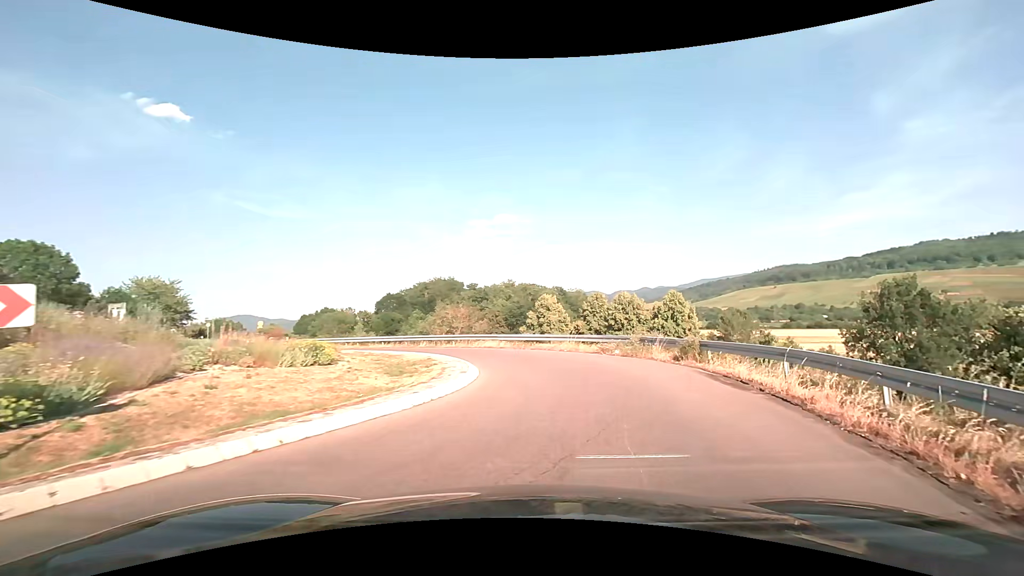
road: primary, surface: asphalt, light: Day
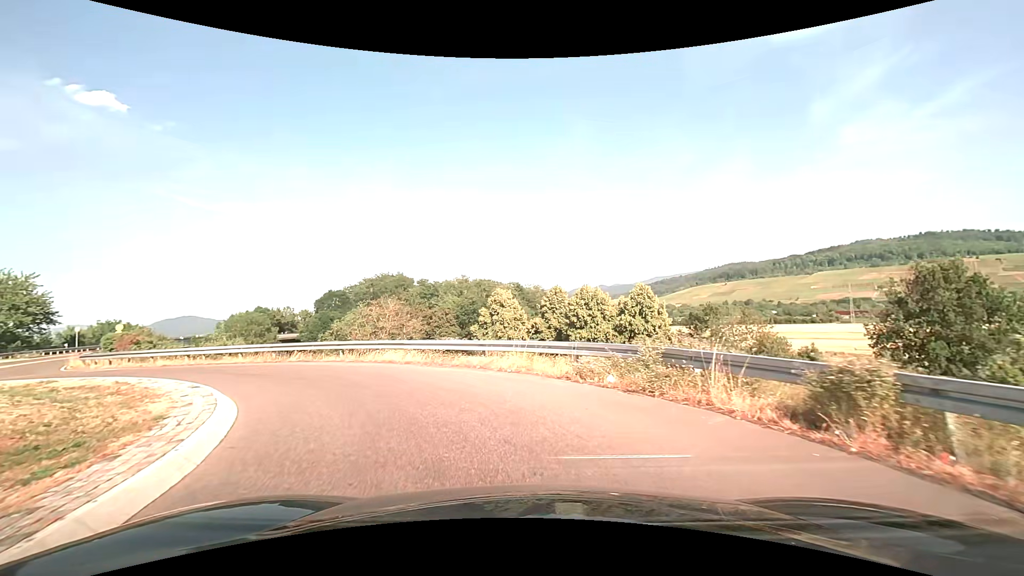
(+1.1, +11.1) m; +4°
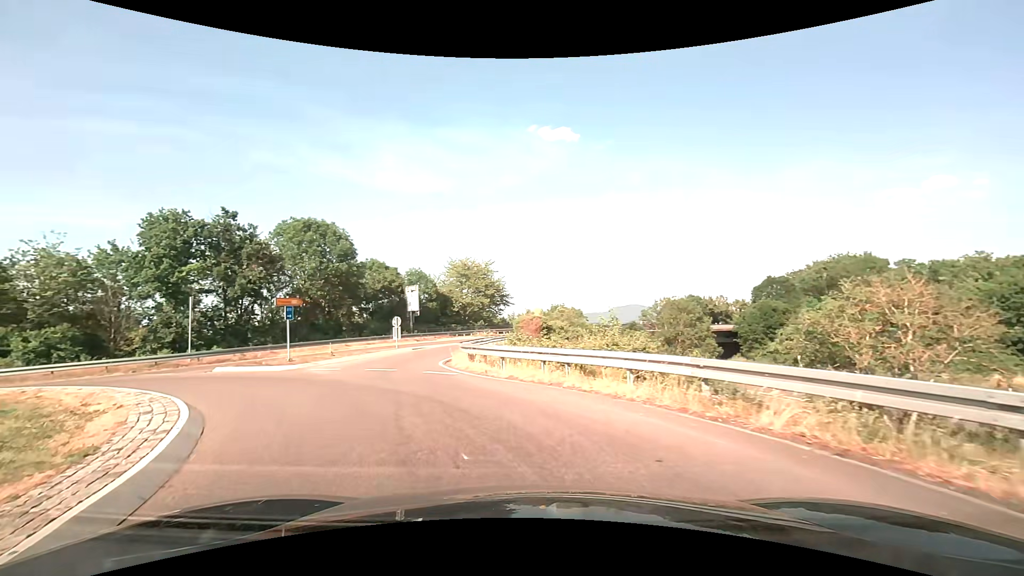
(-5.9, +15.0) m; -45°
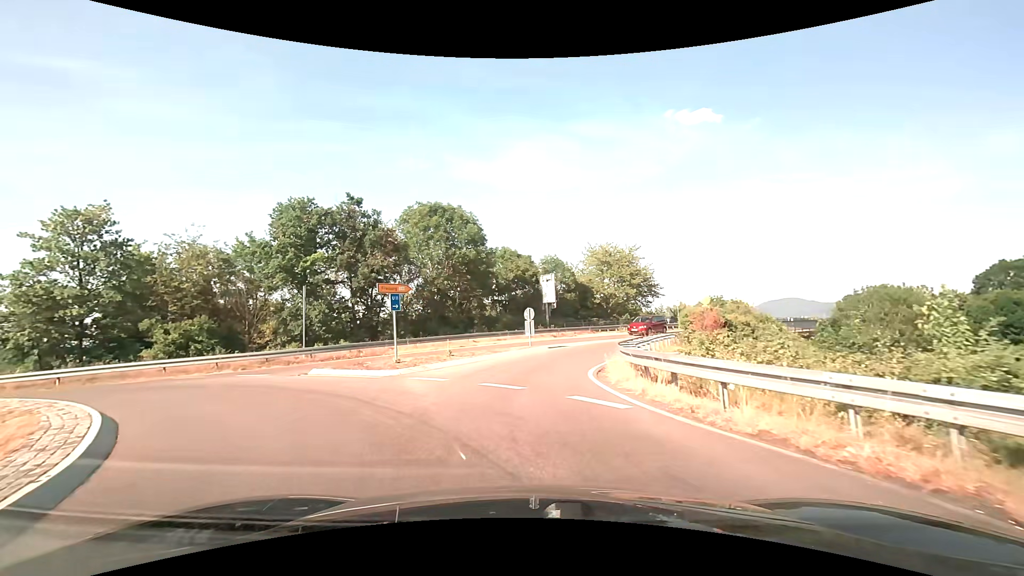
(-1.1, +6.5) m; -17°
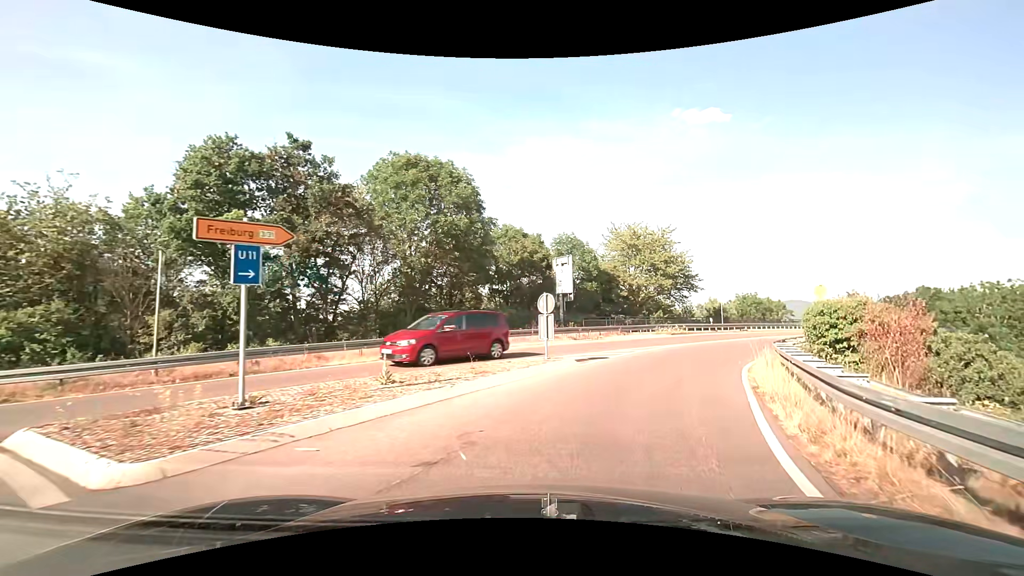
(-0.4, +10.7) m; 0°
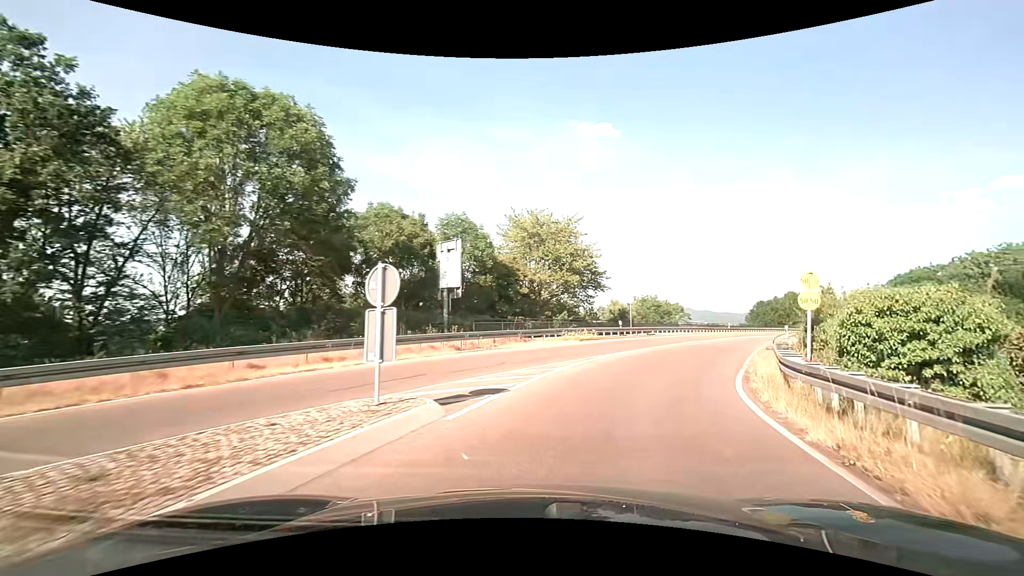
(+0.8, +7.9) m; +13°
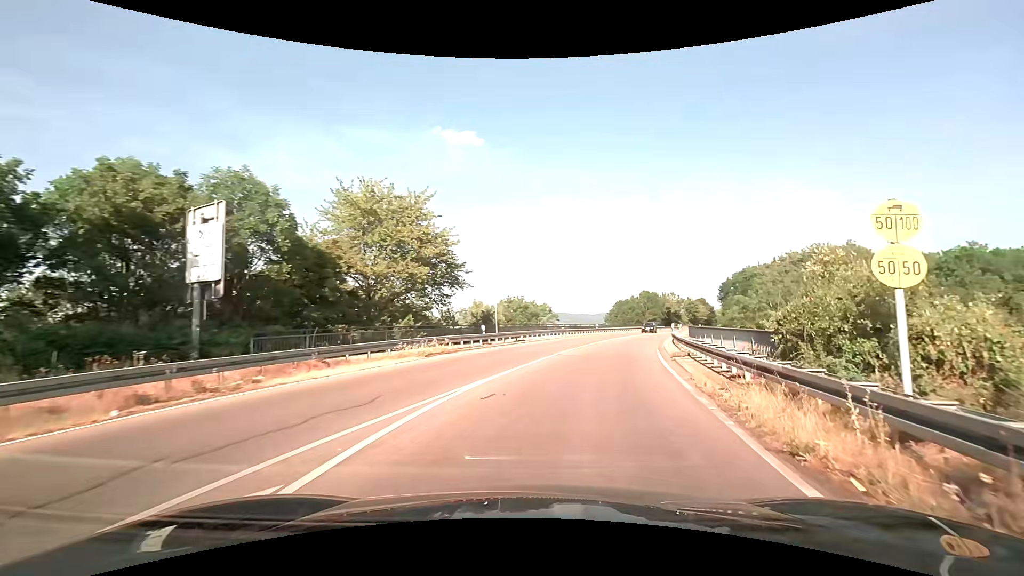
(+1.2, +8.9) m; +15°
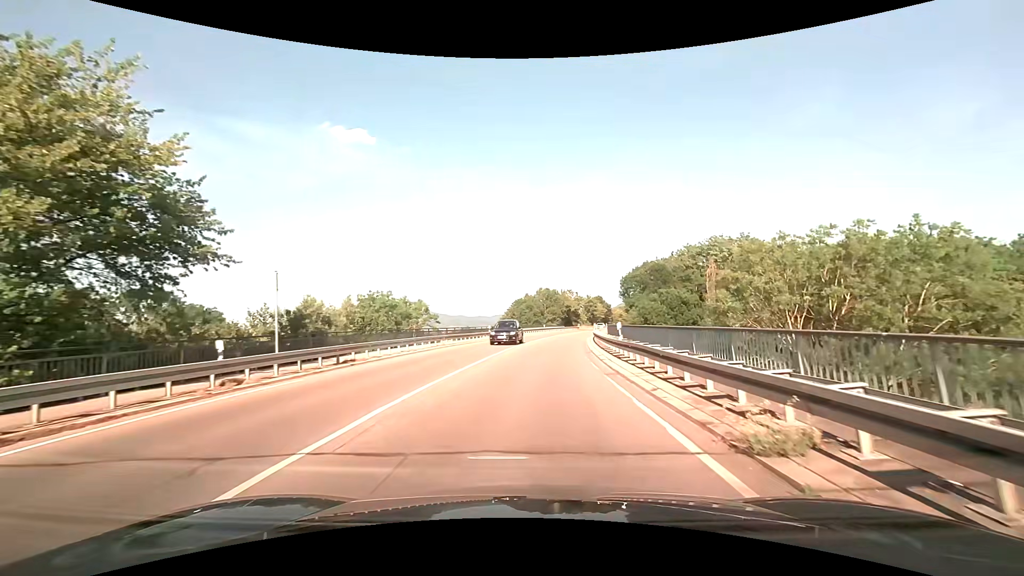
(+2.0, +15.1) m; +12°
(0, +10) (+1, +20) (+1, +30) (+2, +40) (+3, +50) (+5, +60) (+7, +70) (+9, +79) (+11, +89) (+14, +99) m
